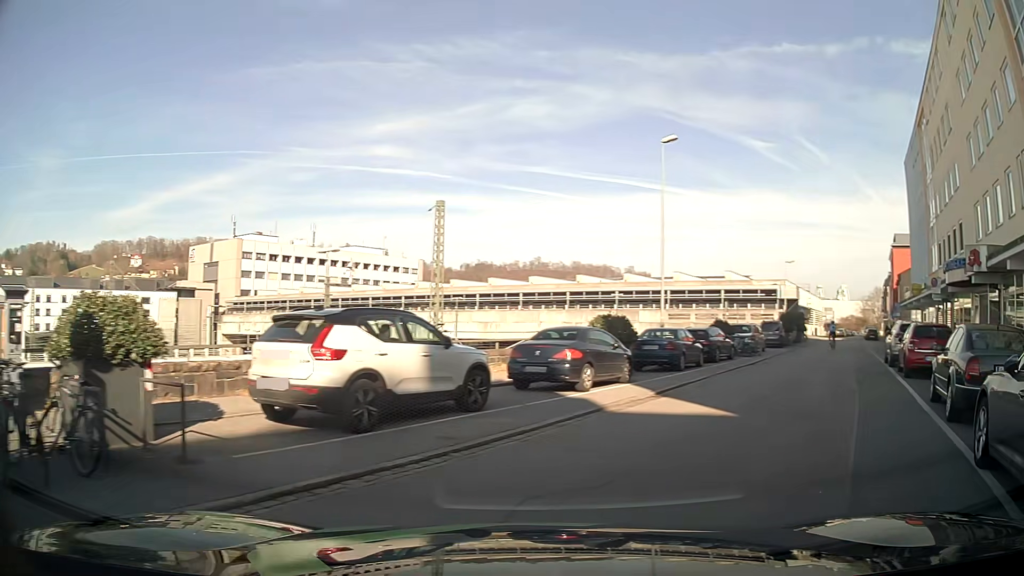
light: Day
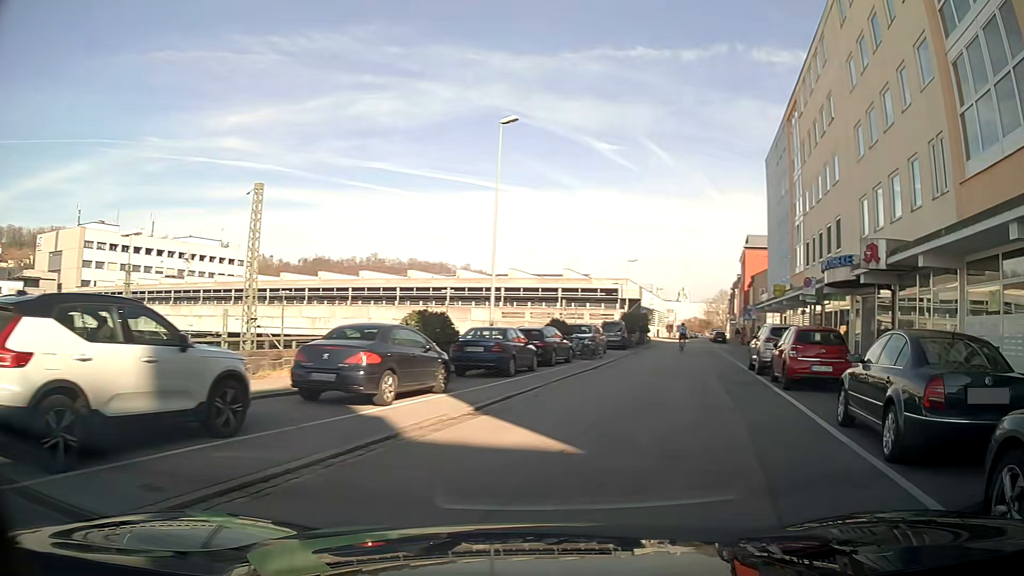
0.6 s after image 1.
(+0.4, +3.1) m; +15°
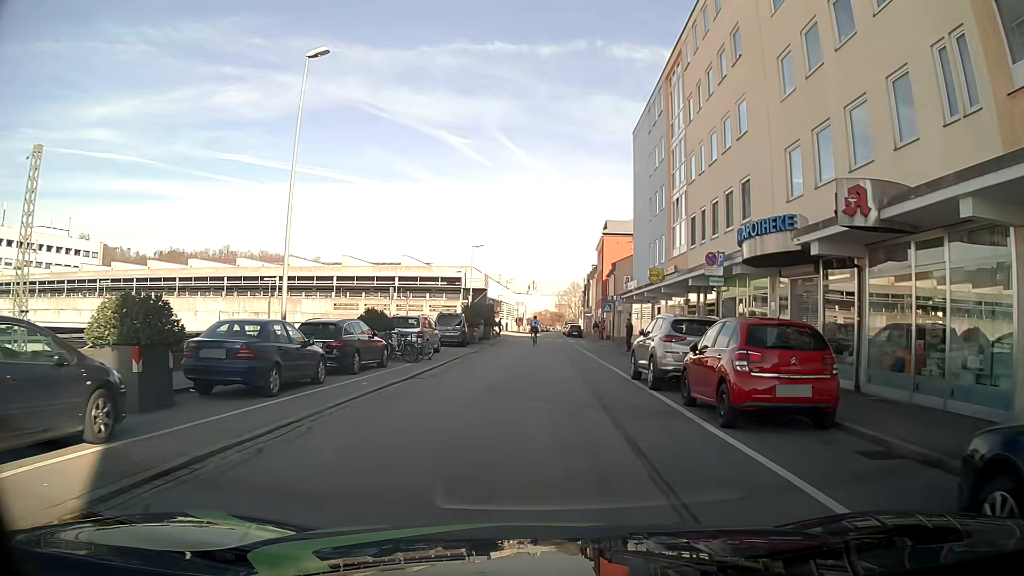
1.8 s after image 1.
(+1.2, +7.1) m; +14°
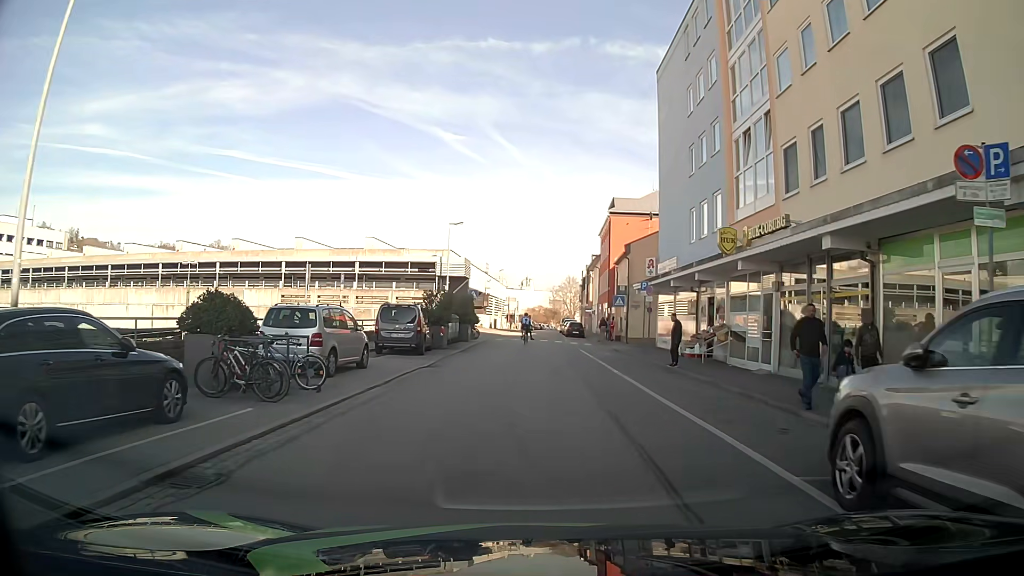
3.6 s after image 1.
(+0.2, +12.4) m; +1°
